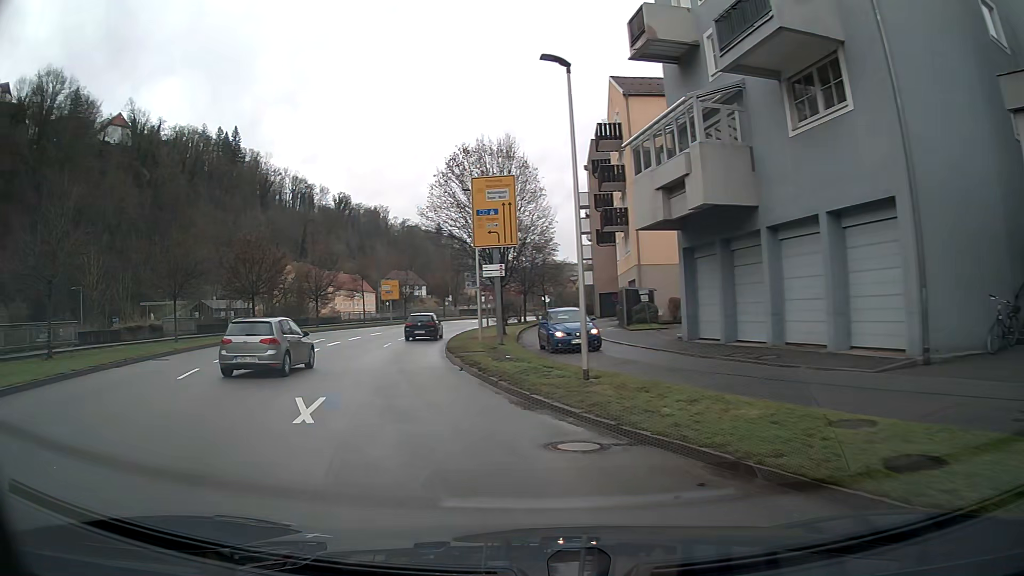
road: primary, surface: asphalt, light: Day
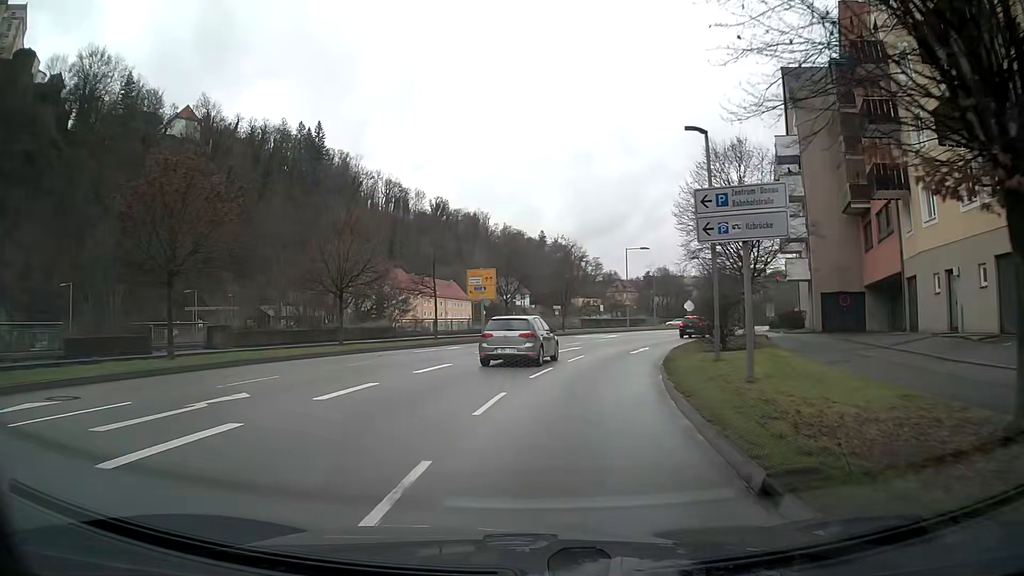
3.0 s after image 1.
(-3.5, +27.1) m; -4°
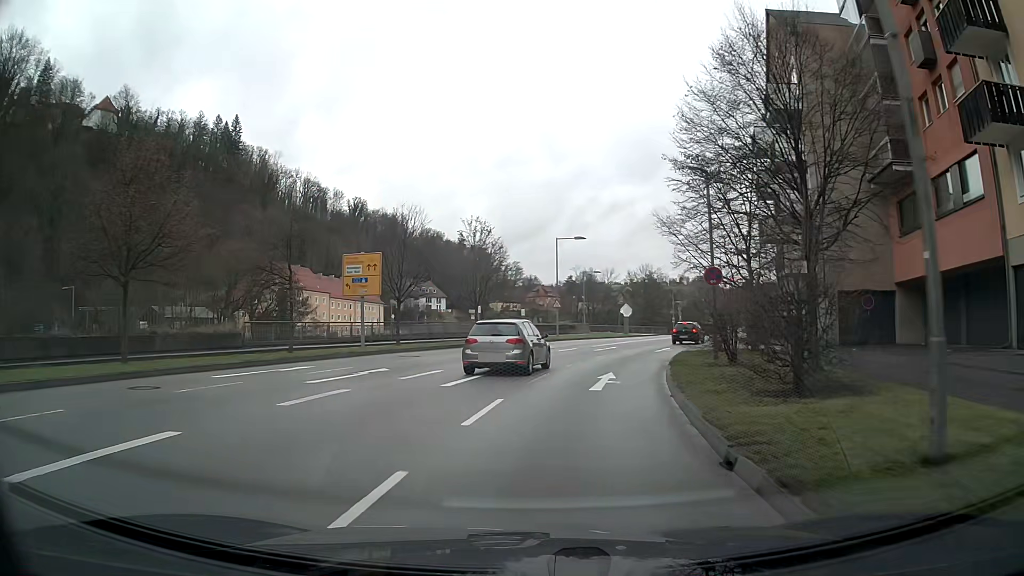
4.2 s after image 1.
(+0.8, +12.6) m; +7°
(0, +10) (+2, +20) (+5, +30) (+8, +39) (+11, +48) (+15, +58) (+19, +67) (+23, +76) (+27, +85) (+32, +94) m
